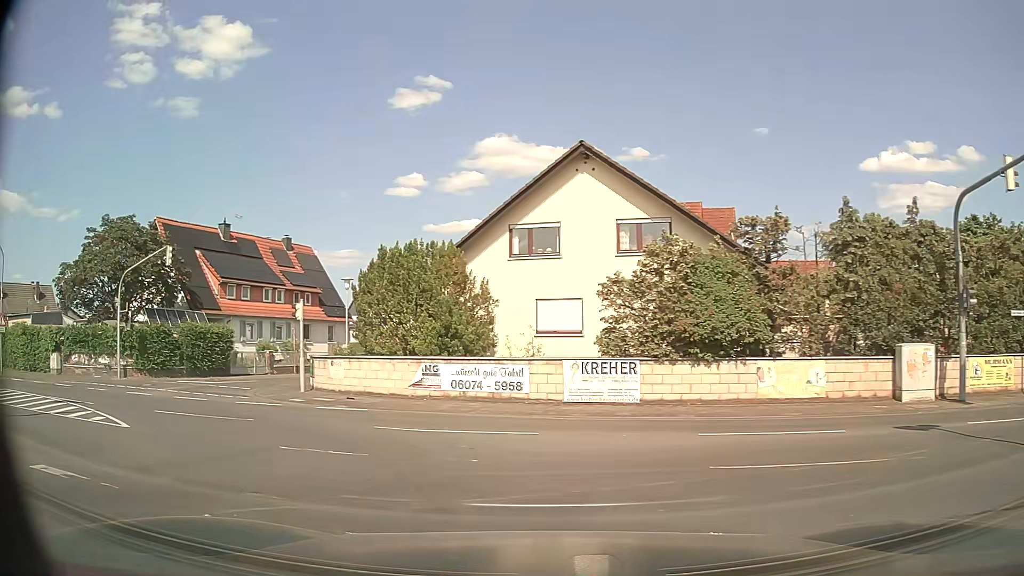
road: secondary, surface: asphalt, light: Day
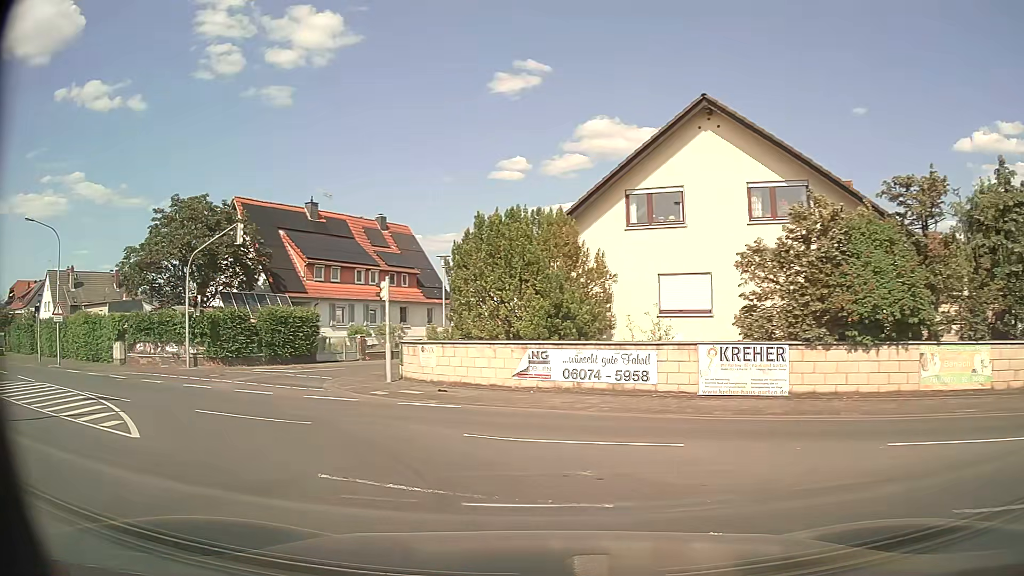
(-0.2, +3.1) m; -9°
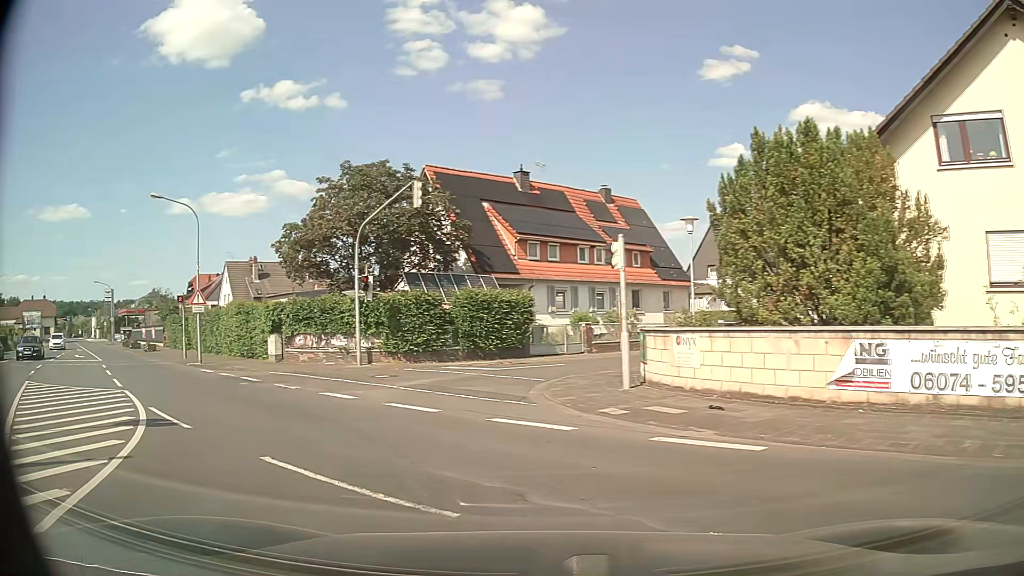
(-1.2, +6.6) m; -19°
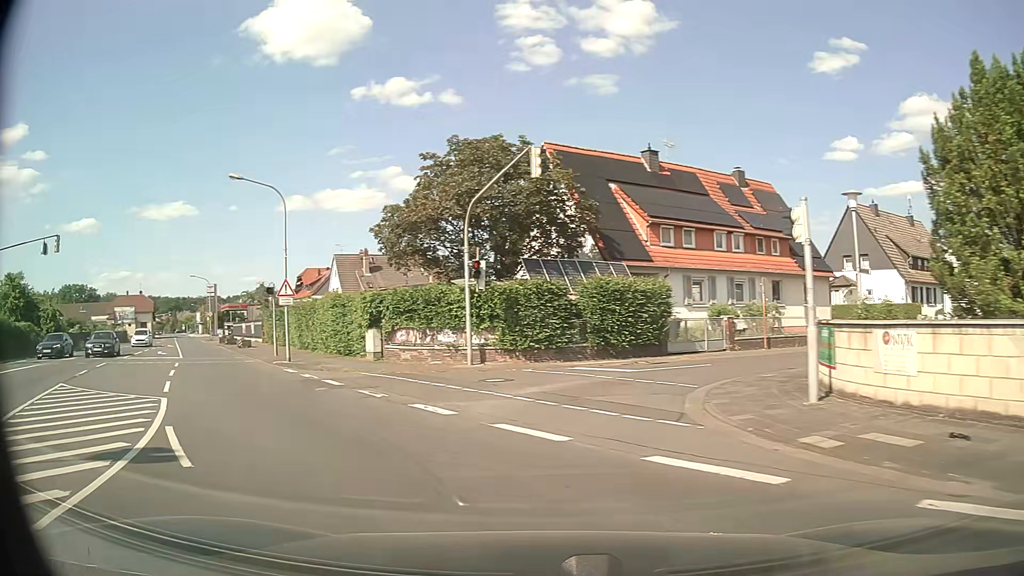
(-0.3, +3.6) m; -12°
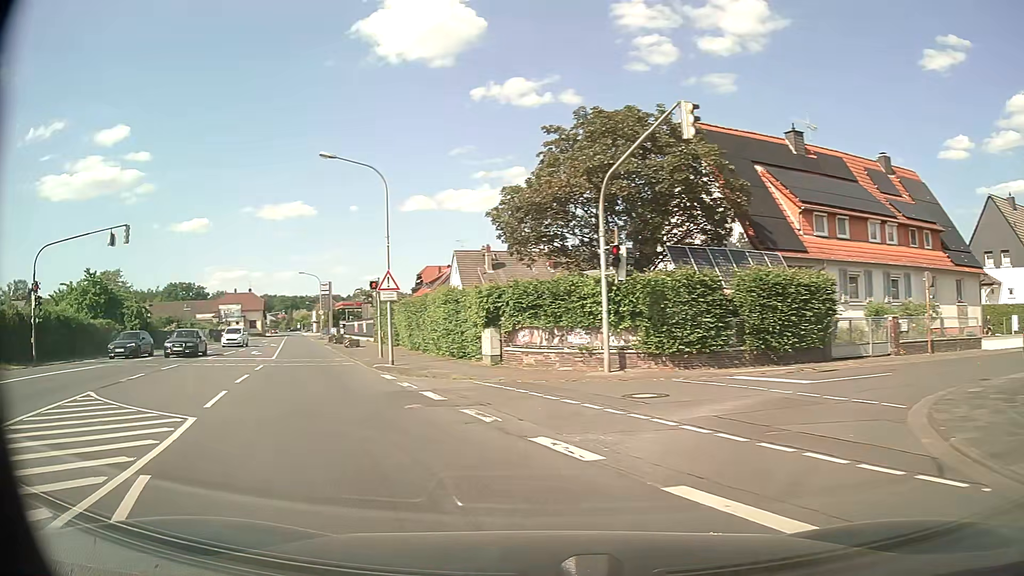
(-0.3, +3.8) m; -11°
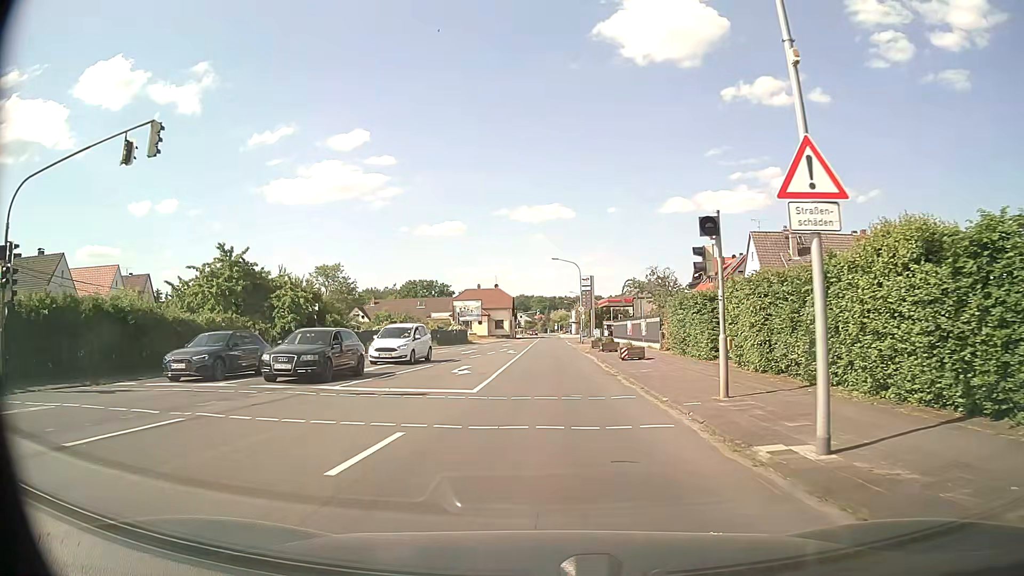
(-4.5, +16.8) m; -20°
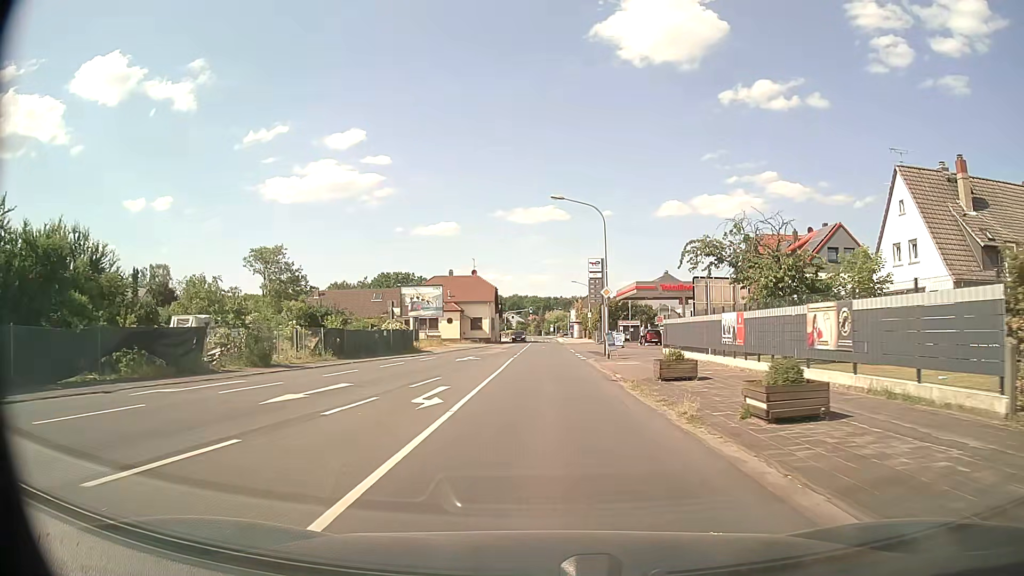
(+0.2, +29.4) m; 0°
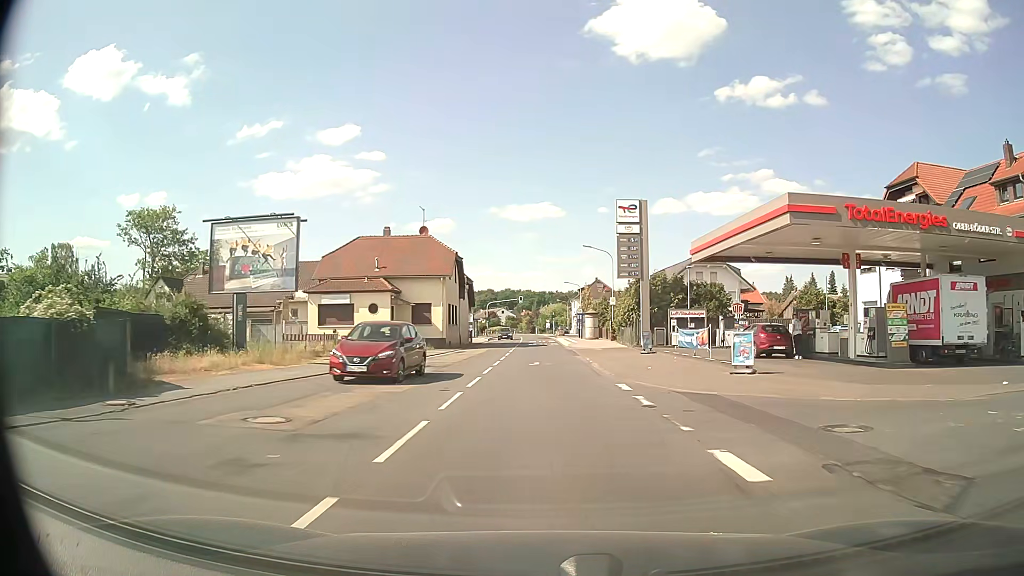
(+0.1, +33.9) m; 0°
(0, +10) (0, +20) (0, +30) (0, +40) (0, +50) (0, +60) (0, +70) (0, +80) (-1, +90) (-1, +100) m
